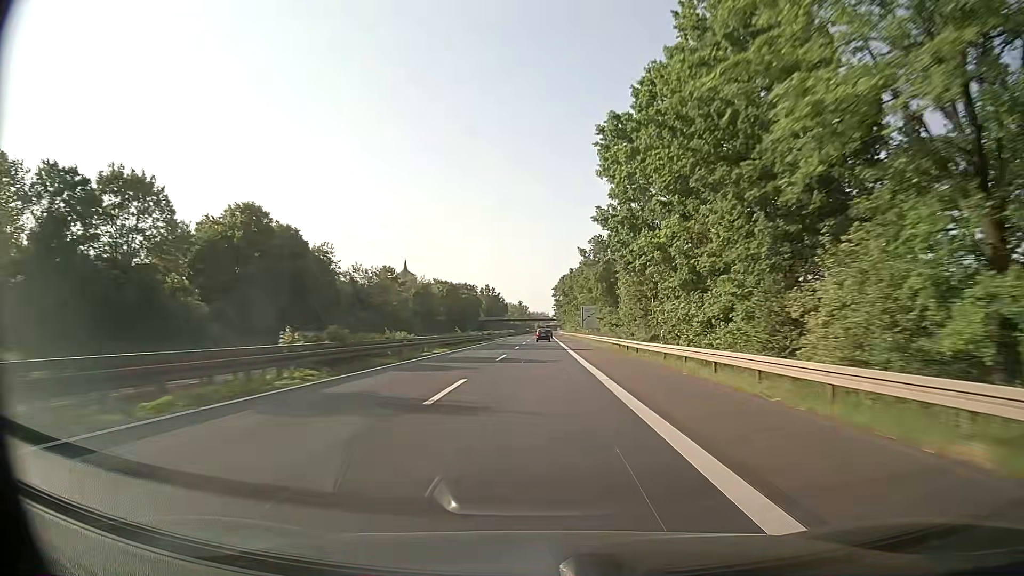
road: trunk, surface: asphalt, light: Day
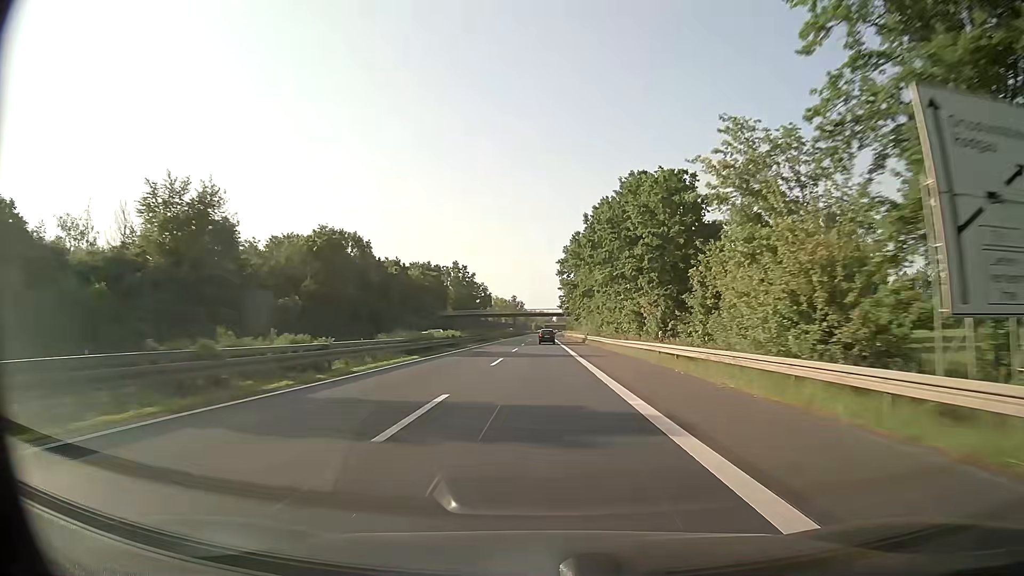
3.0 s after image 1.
(0.0, +94.2) m; 0°
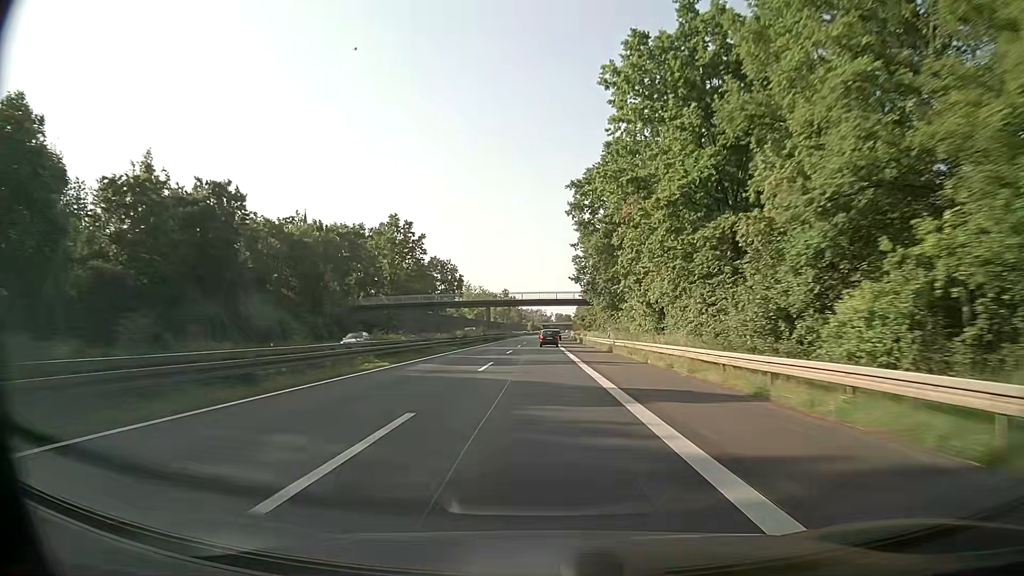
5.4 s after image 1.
(+0.1, +75.3) m; 0°
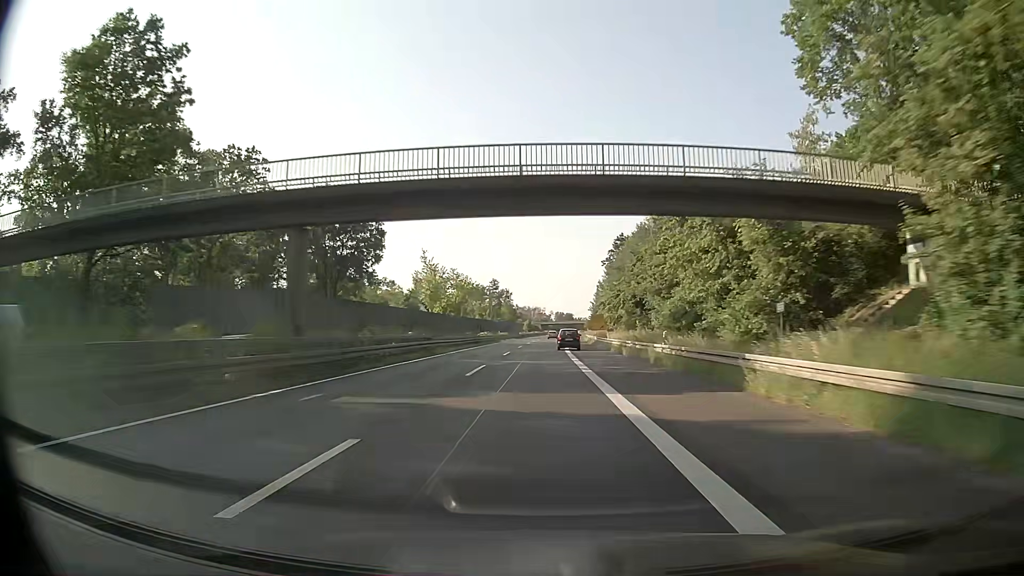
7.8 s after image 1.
(+0.1, +74.9) m; 0°
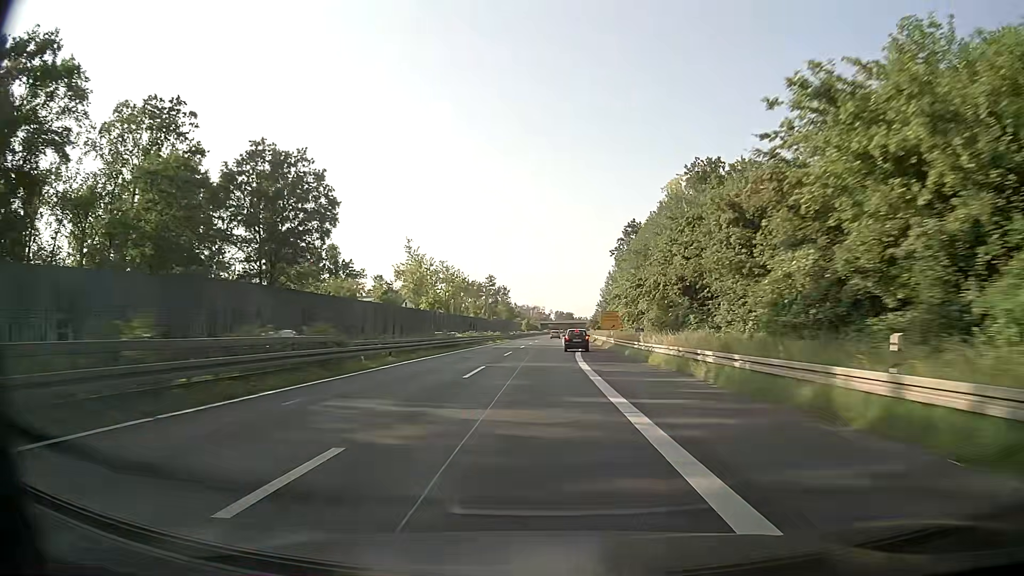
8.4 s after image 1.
(0.0, +18.7) m; 0°
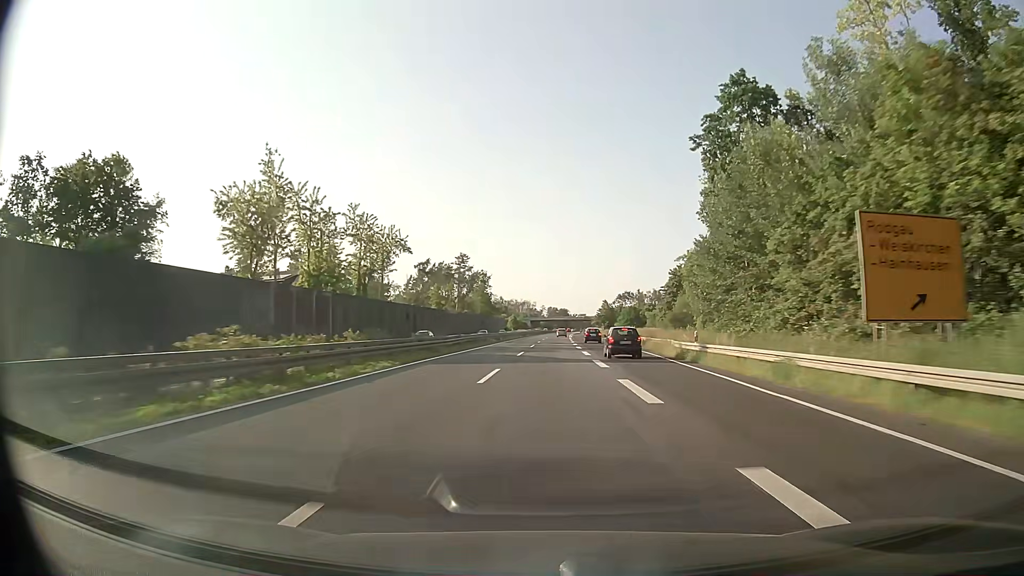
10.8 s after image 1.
(+0.4, +74.5) m; +1°
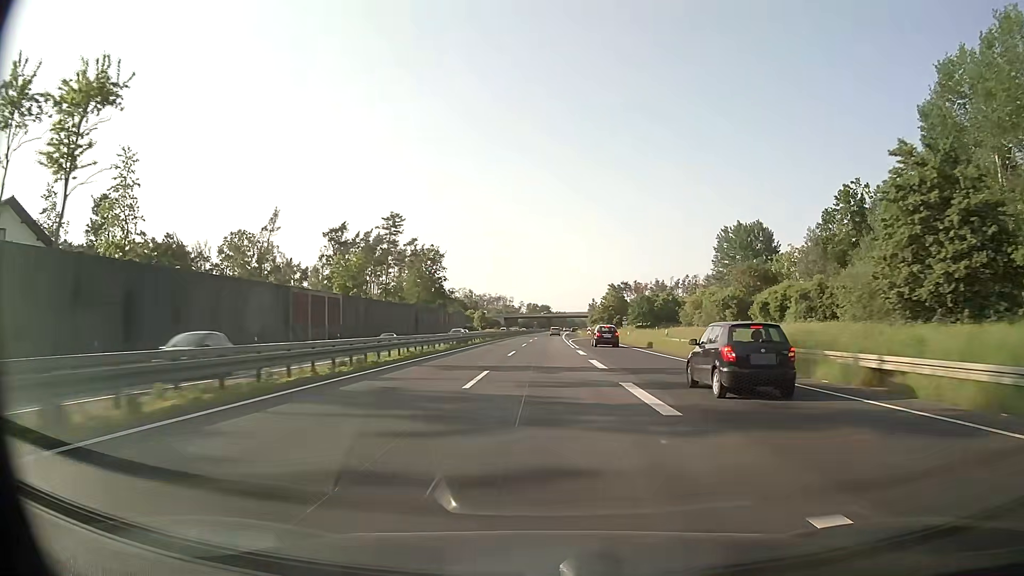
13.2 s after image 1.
(+1.3, +74.1) m; +2°
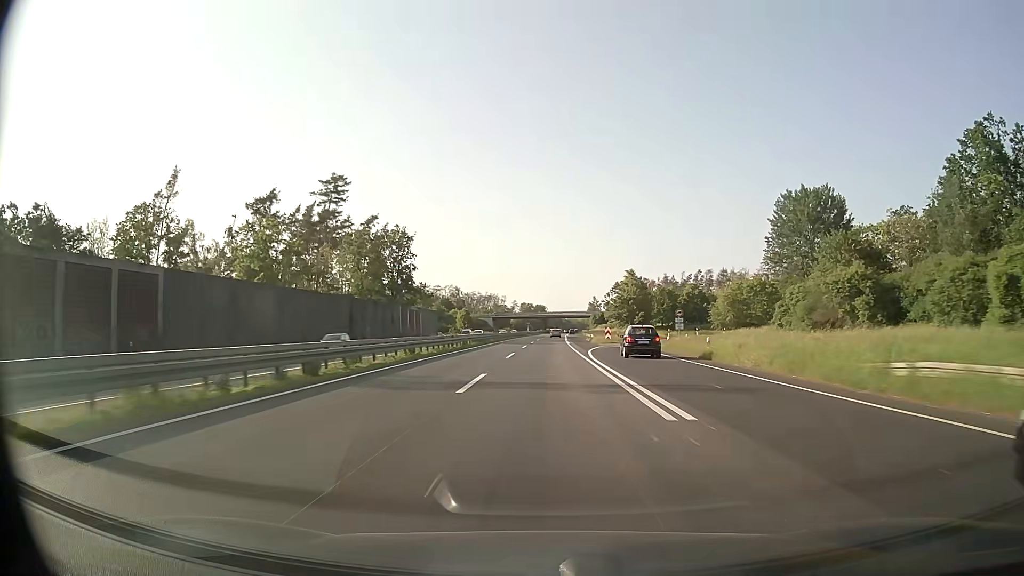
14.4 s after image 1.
(+0.2, +36.8) m; 0°
(0, +10) (0, +20) (0, +30) (0, +40) (0, +50) (+1, +60) (+1, +70) (+1, +80) (+1, +90) (+1, +100) m
